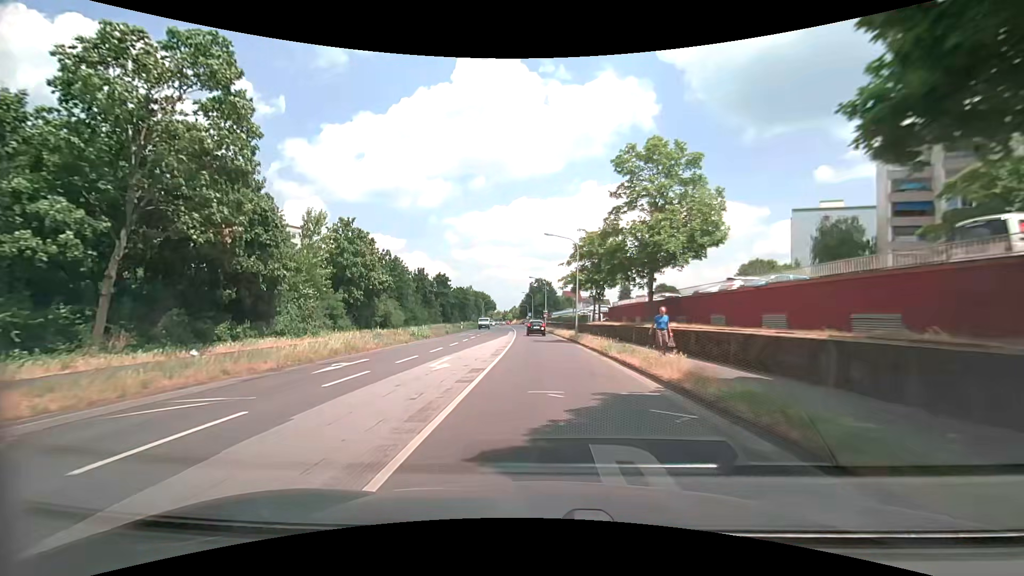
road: secondary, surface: asphalt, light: Day
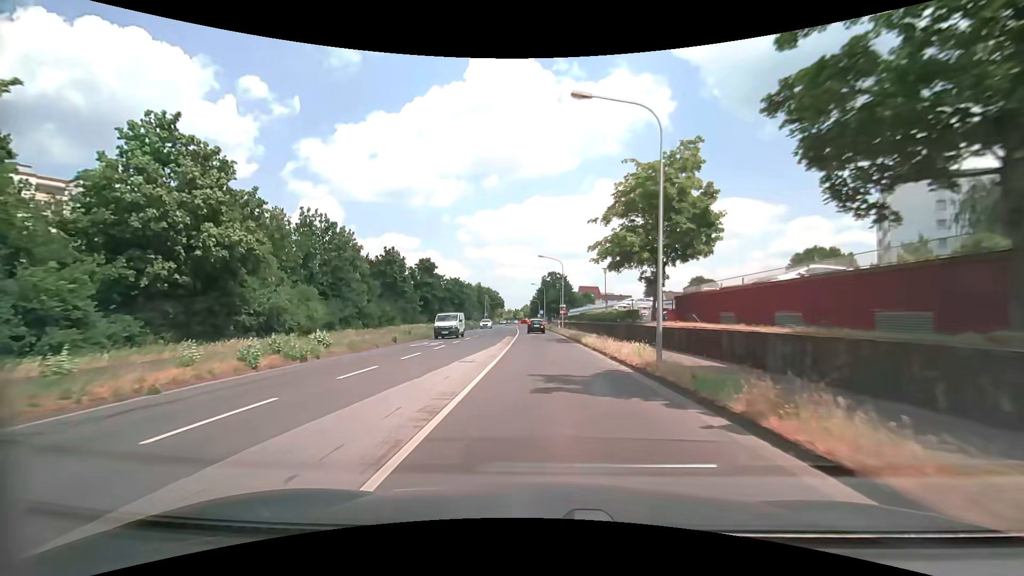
(-0.3, +23.0) m; -2°
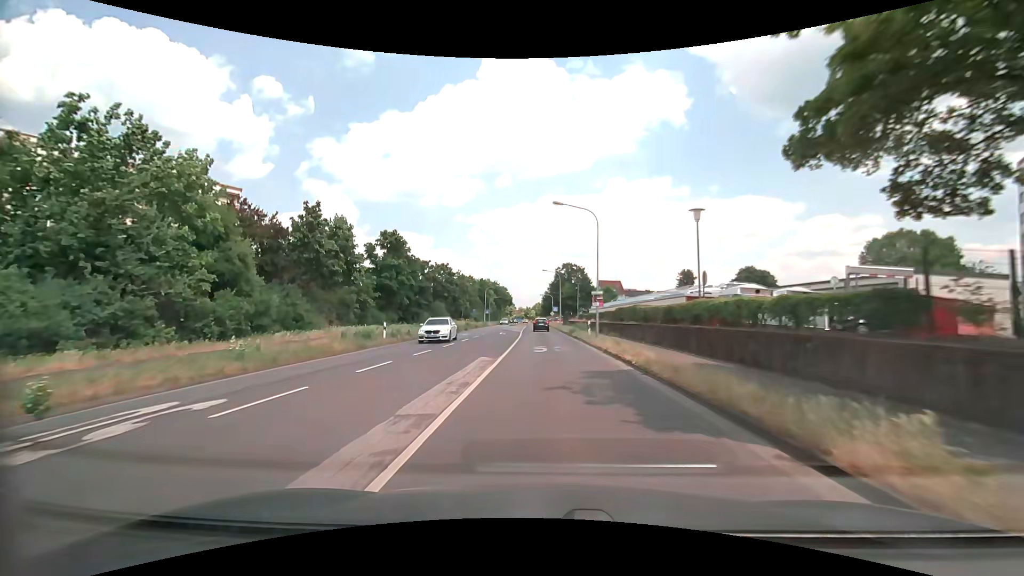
(-0.3, +22.9) m; -1°
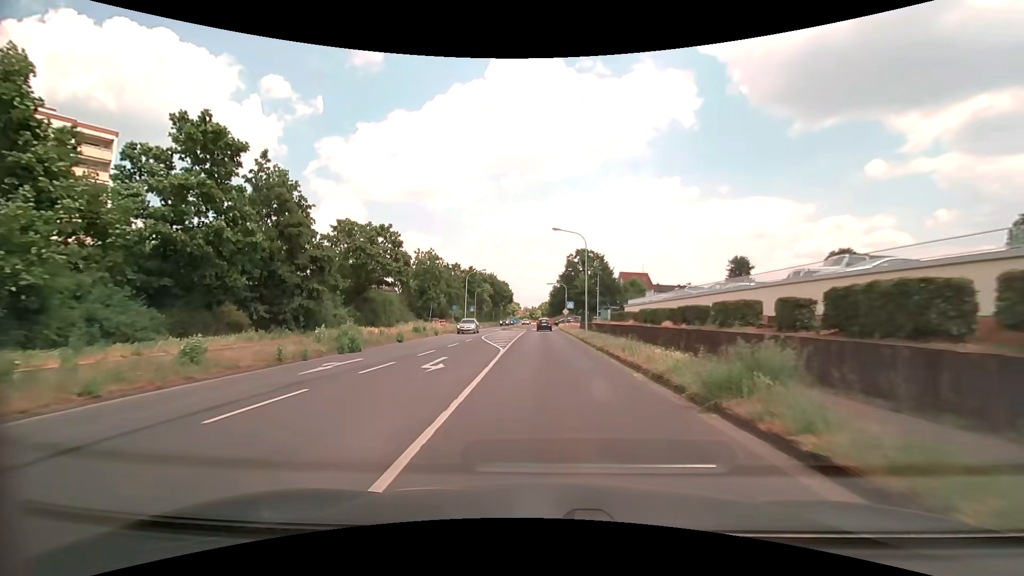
(-0.4, +30.5) m; -1°
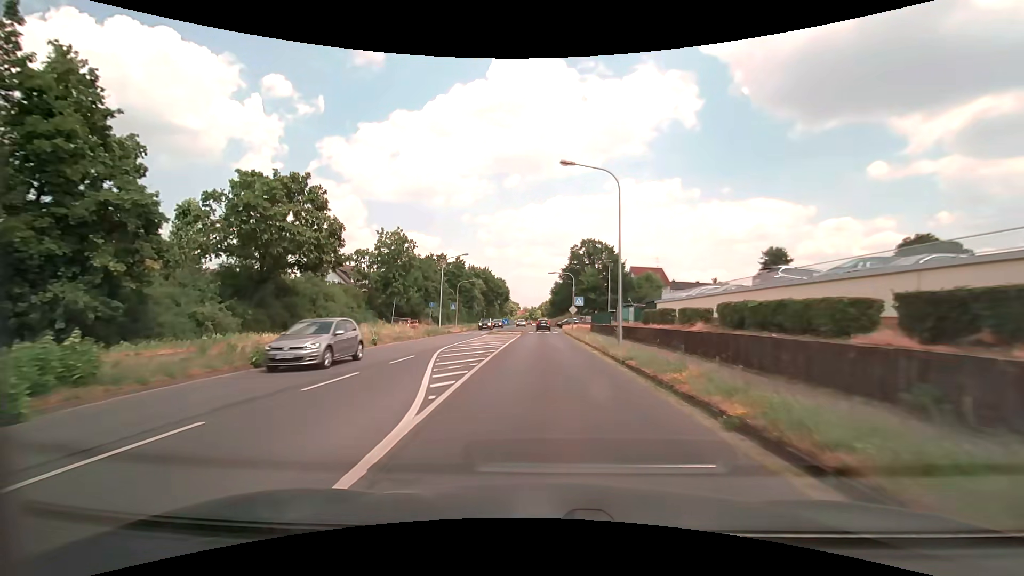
(0.0, +15.2) m; 0°
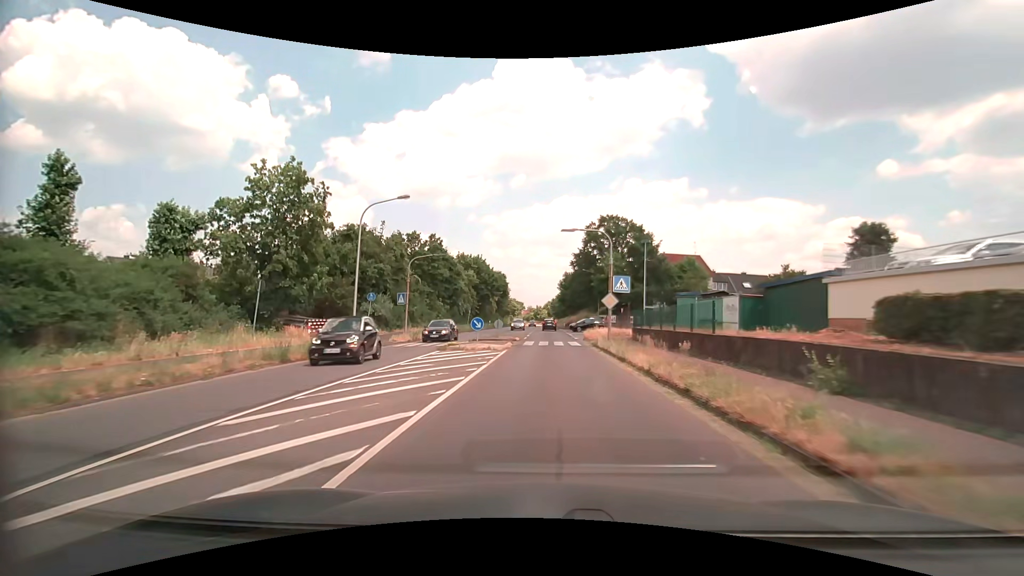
(-0.1, +22.7) m; -1°
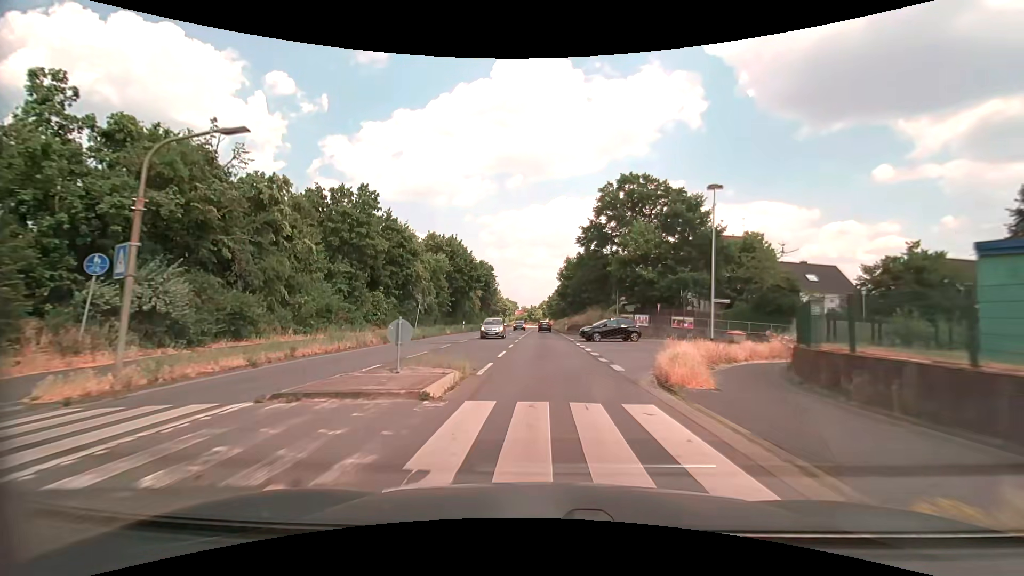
(+0.1, +22.7) m; +1°
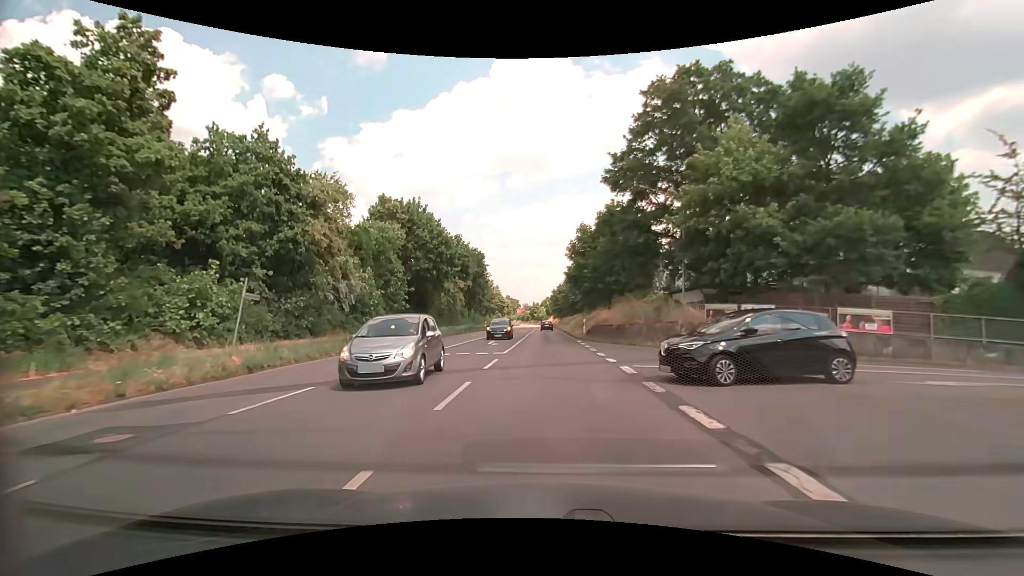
(0.0, +22.6) m; 0°
(0, +10) (0, +20) (0, +30) (0, +40) (0, +50) (0, +60) (0, +70) (0, +80) (0, +90) (0, +100) m
